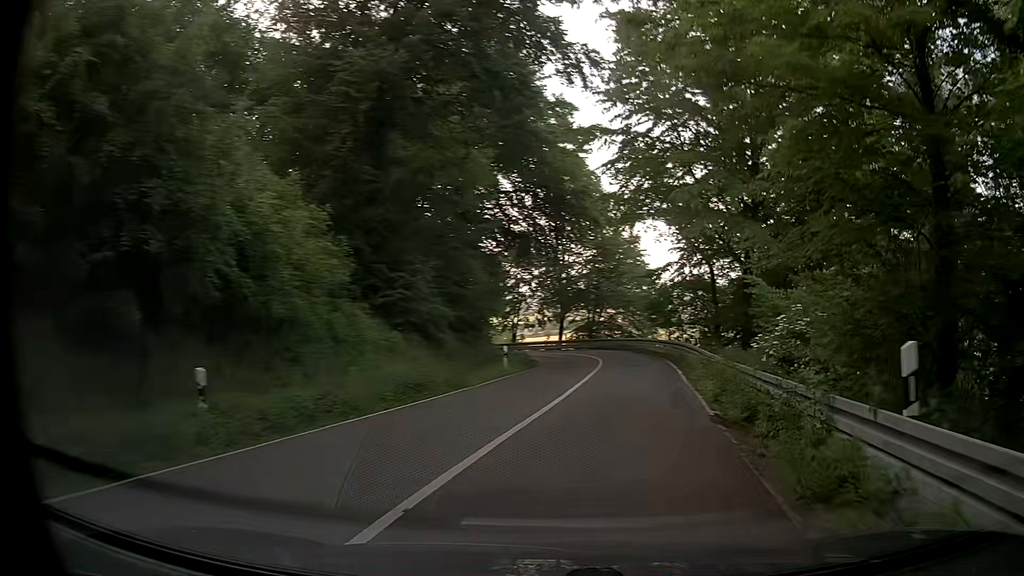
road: secondary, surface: asphalt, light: Day
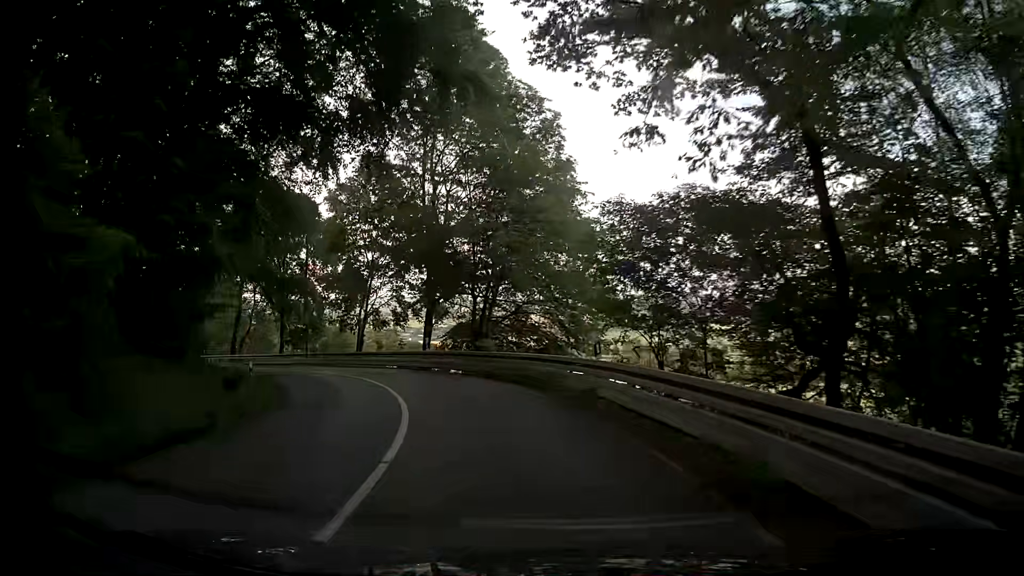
(+4.1, +27.7) m; +9°
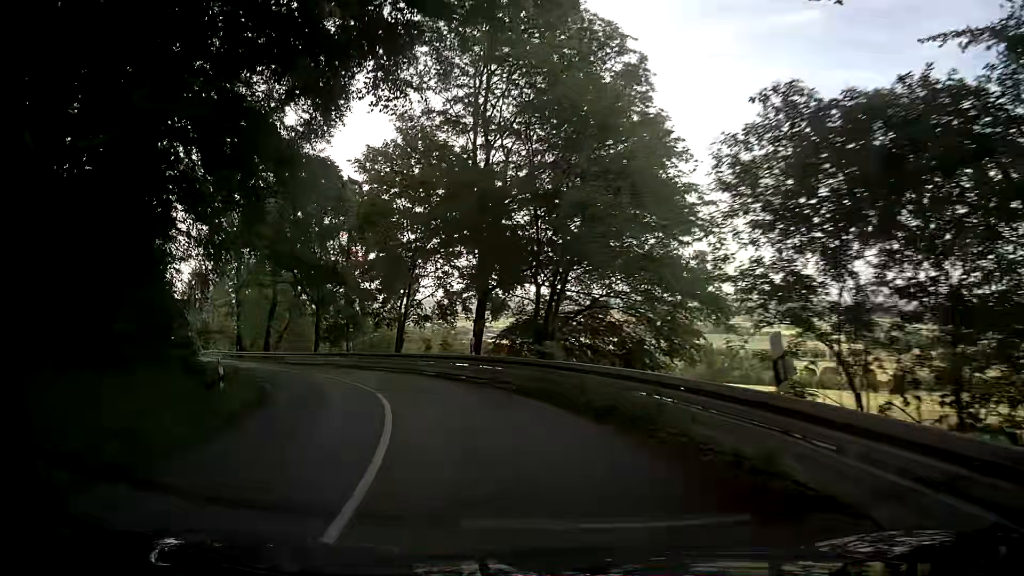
(-0.4, +7.2) m; -5°
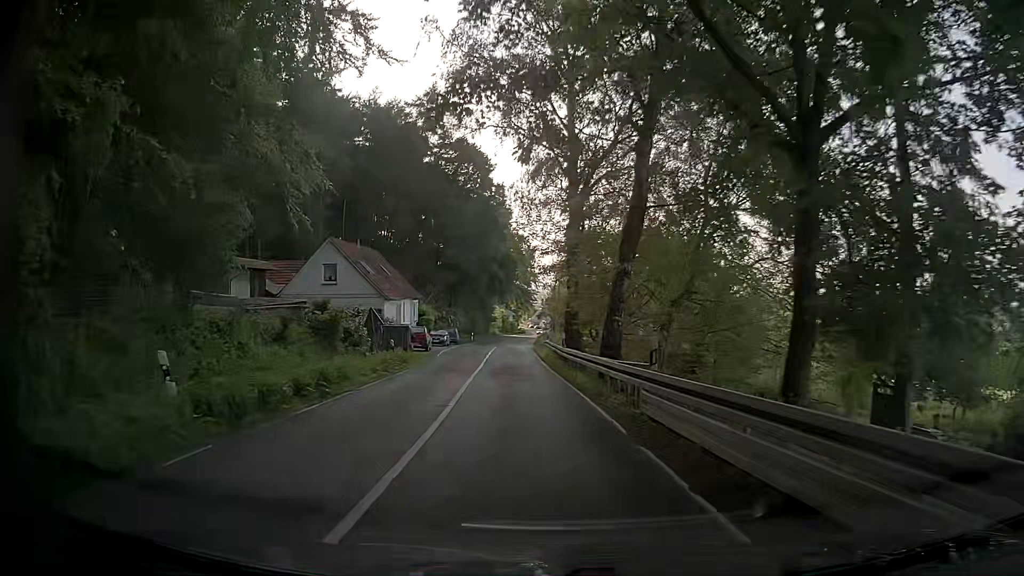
(-12.3, +35.2) m; -37°
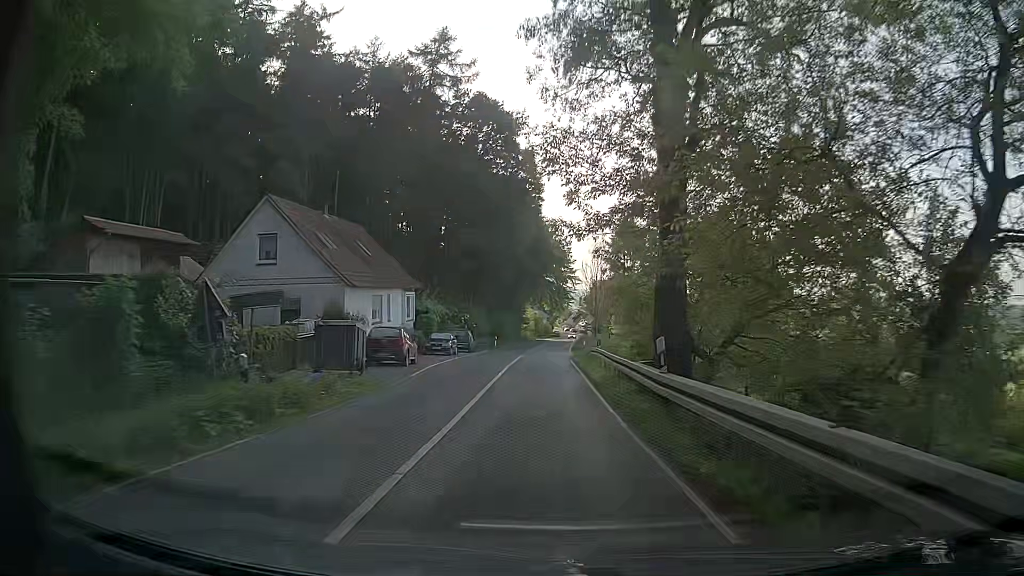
(-0.6, +15.9) m; -3°
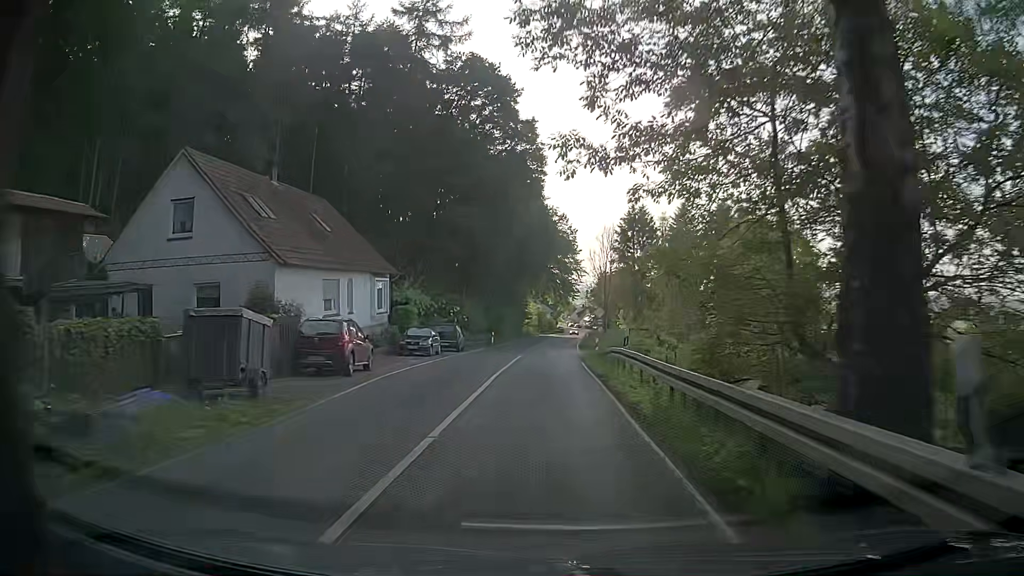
(0.0, +8.1) m; 0°
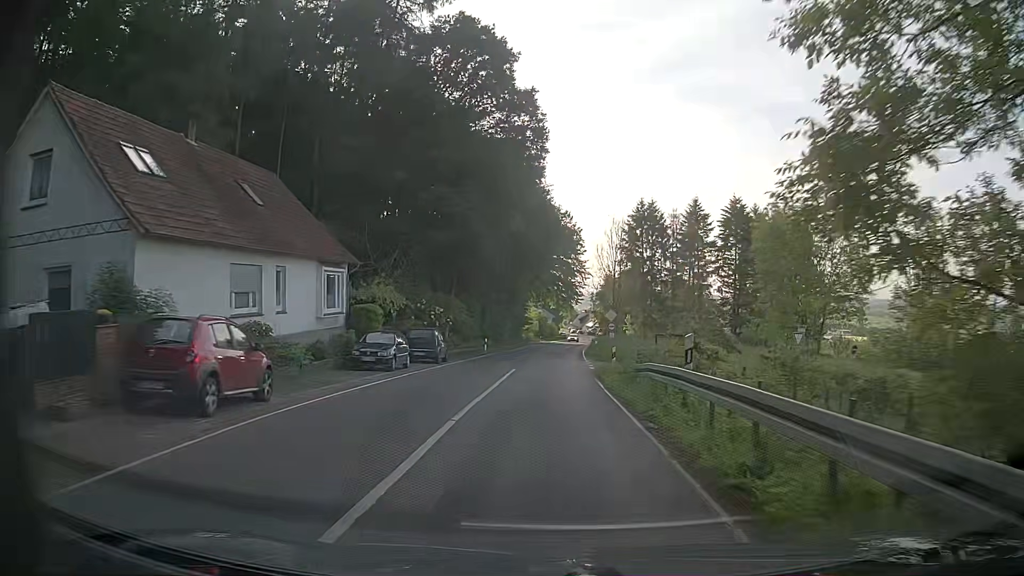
(-0.1, +8.1) m; -2°
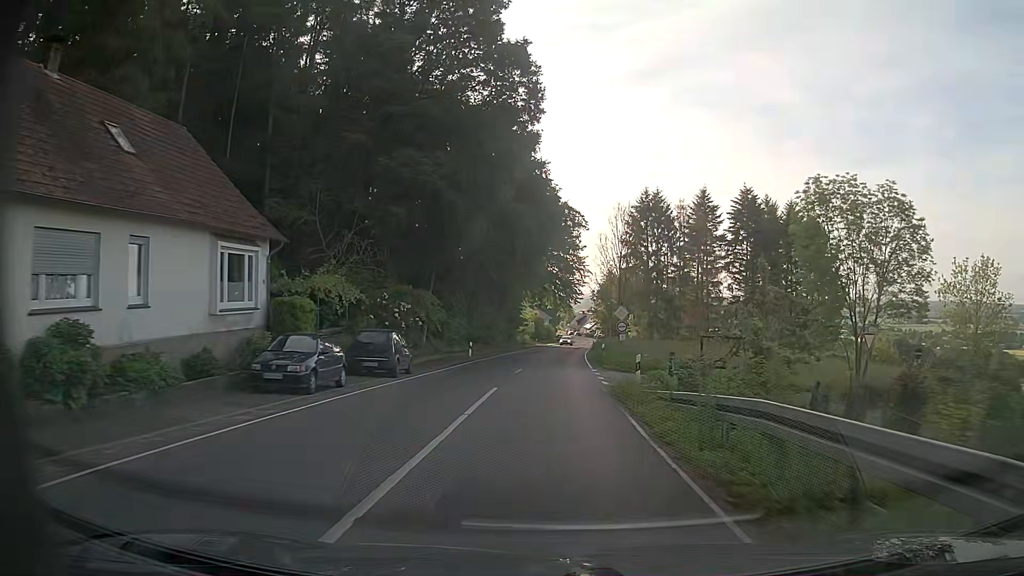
(+0.1, +8.1) m; +1°
(0, +10) (0, +20) (+1, +30) (+1, +40) (+2, +50) (+3, +60) (+3, +70) (+4, +80) (+6, +90) (+7, +100) m
